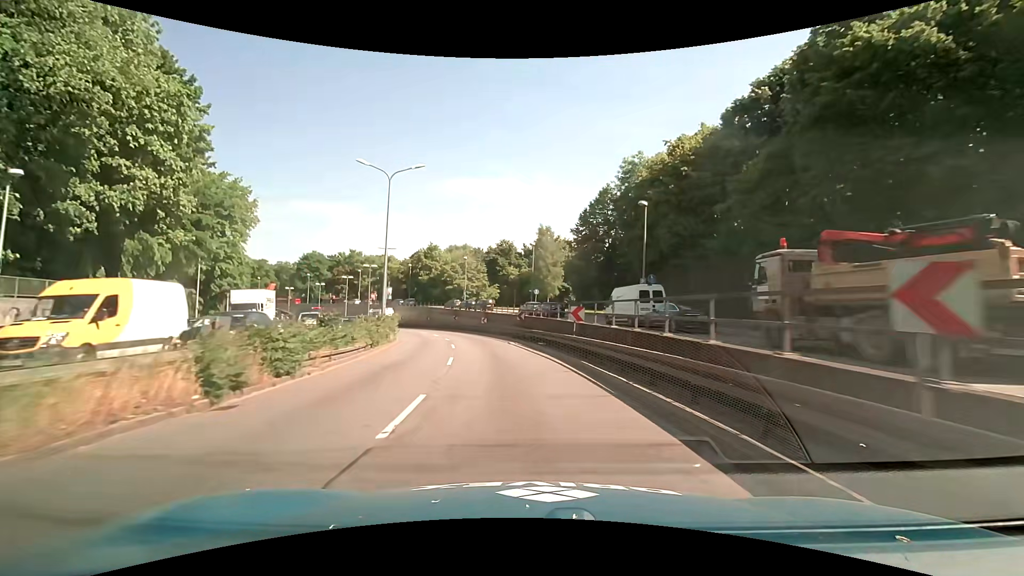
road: trunk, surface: asphalt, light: Day
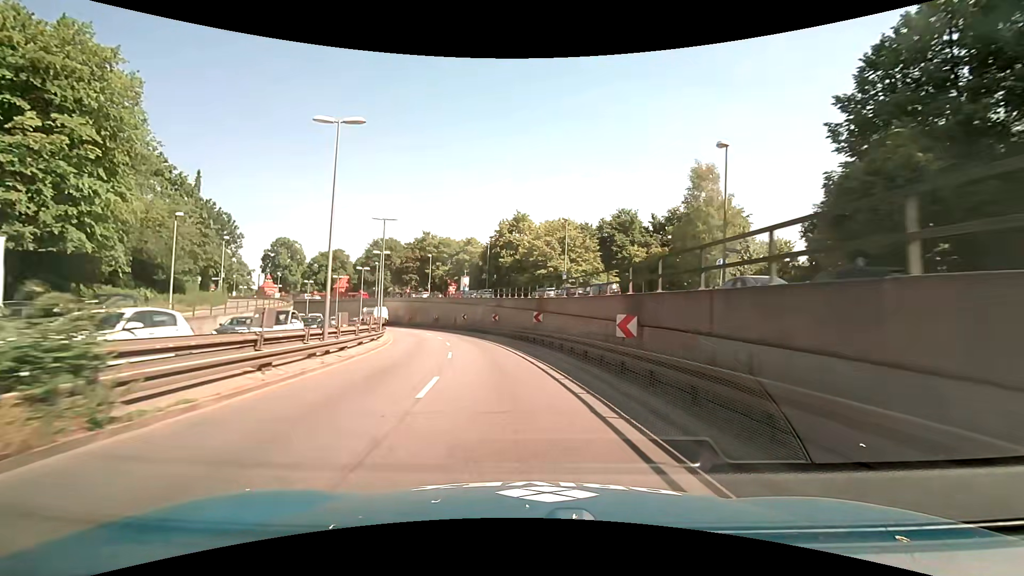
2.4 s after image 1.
(-3.6, +33.5) m; -13°
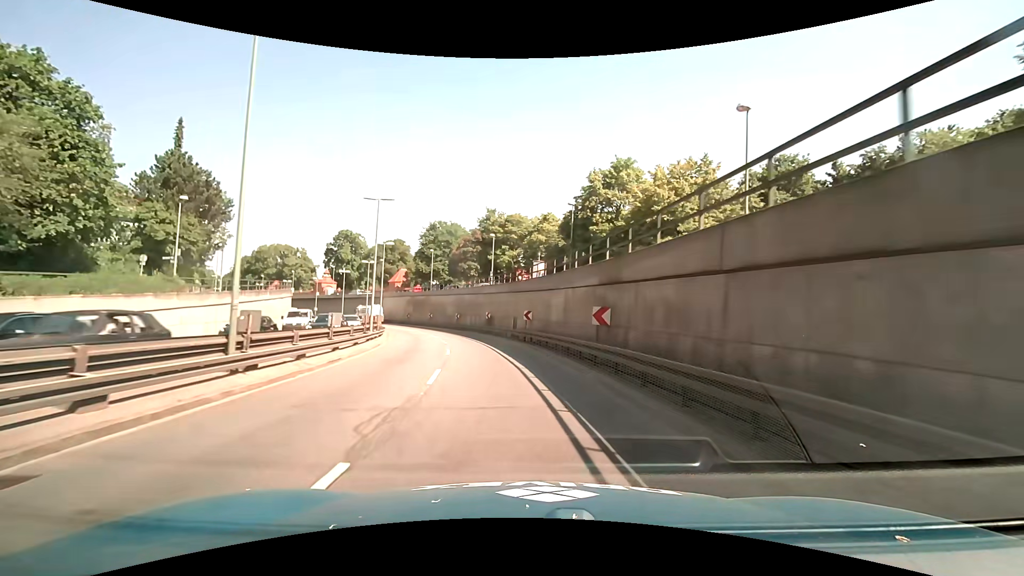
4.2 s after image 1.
(-1.9, +25.5) m; -9°
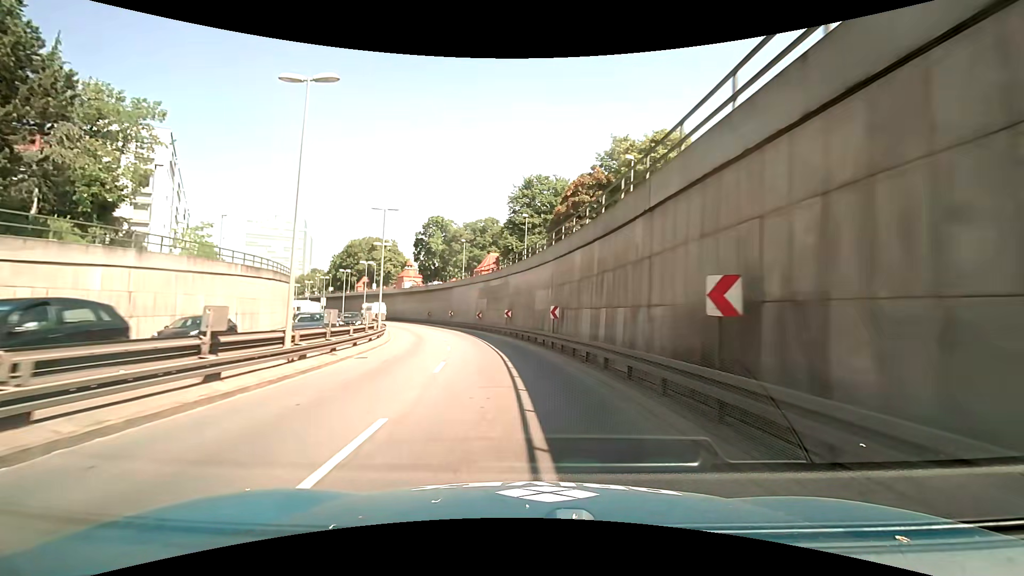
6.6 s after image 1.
(-3.9, +34.3) m; -13°
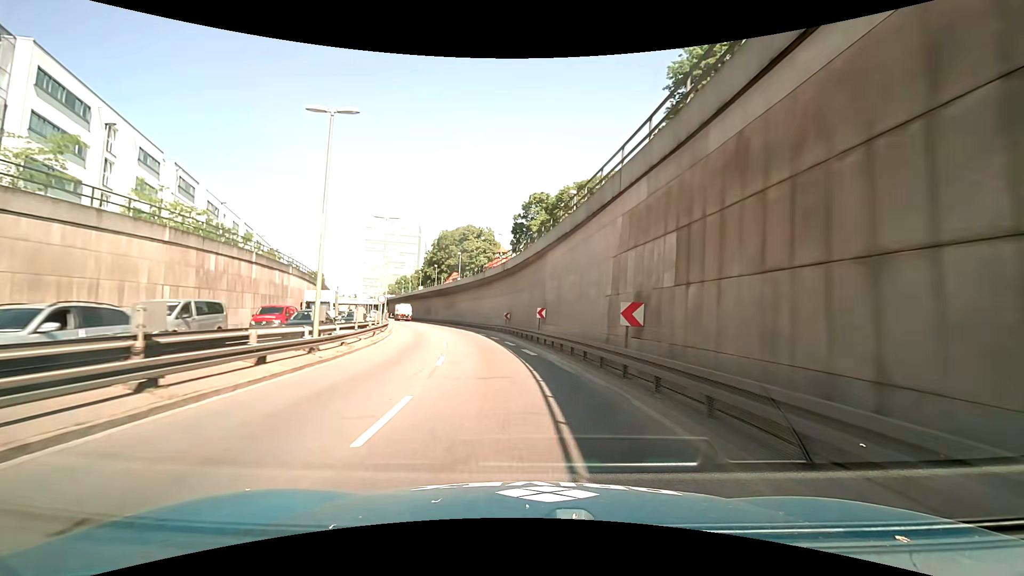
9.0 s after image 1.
(-3.8, +35.0) m; -12°
